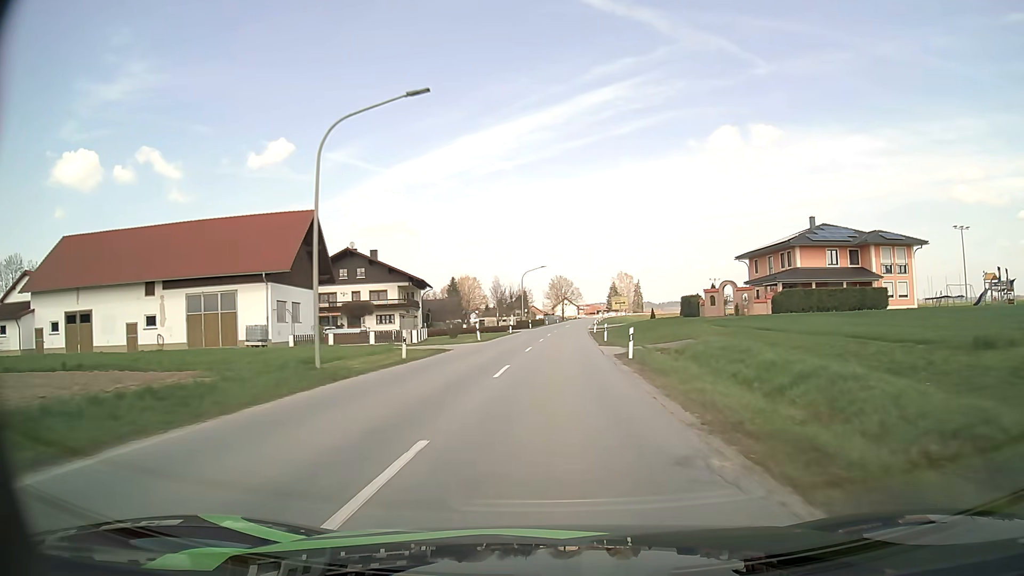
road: secondary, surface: asphalt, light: Day
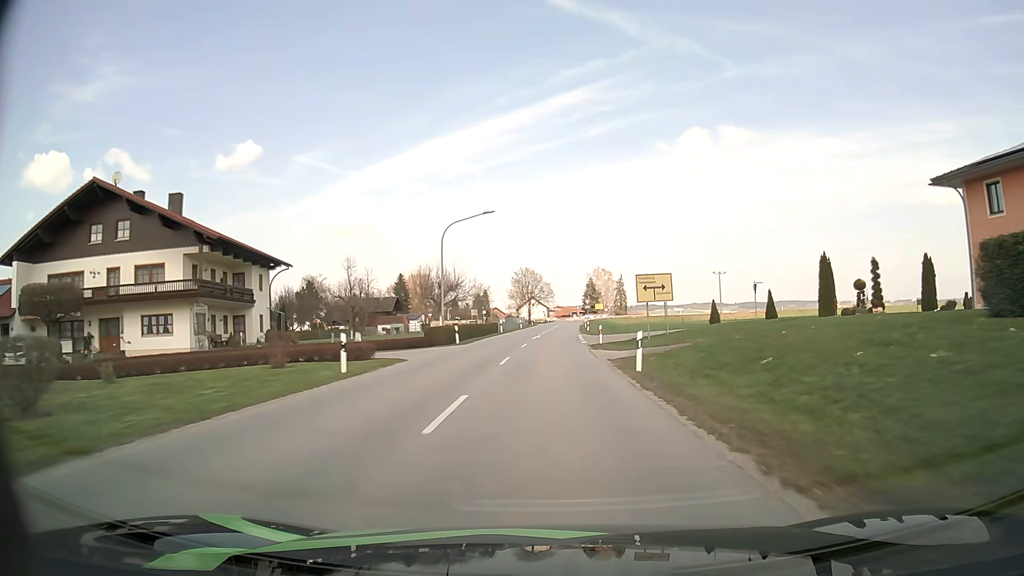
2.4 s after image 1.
(+1.0, +43.7) m; +3°
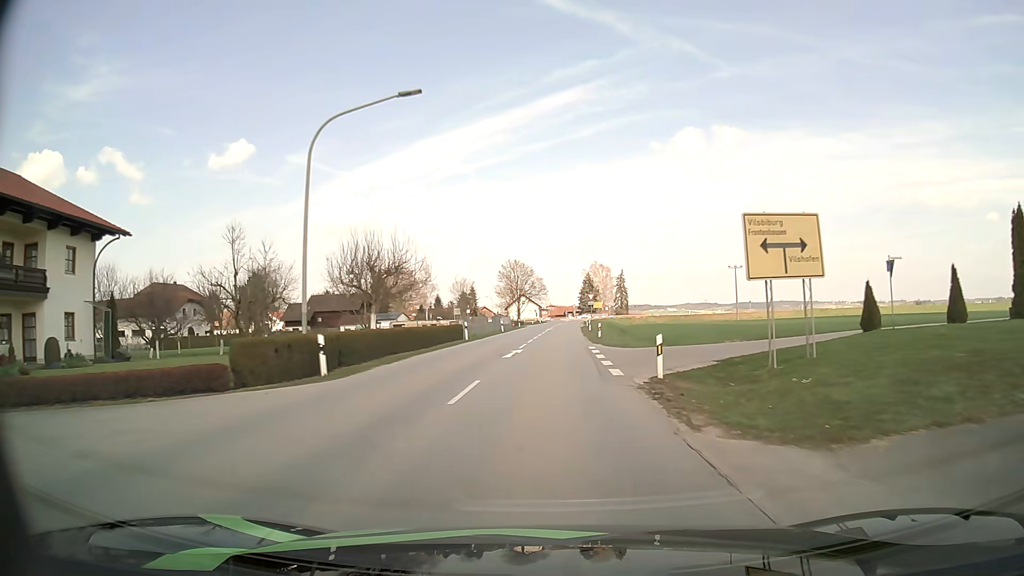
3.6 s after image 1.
(+0.2, +21.3) m; +1°
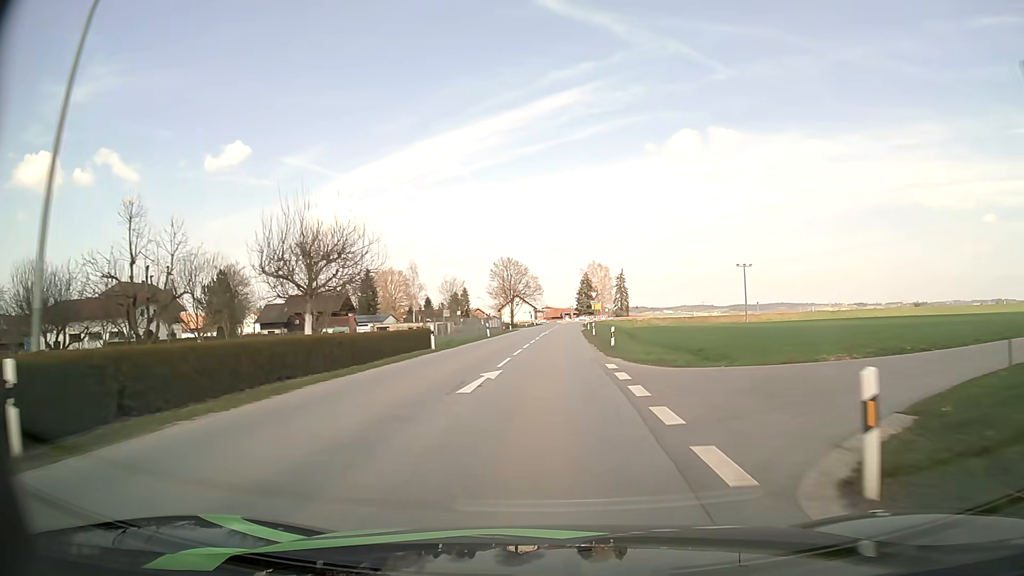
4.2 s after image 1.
(0.0, +10.3) m; 0°
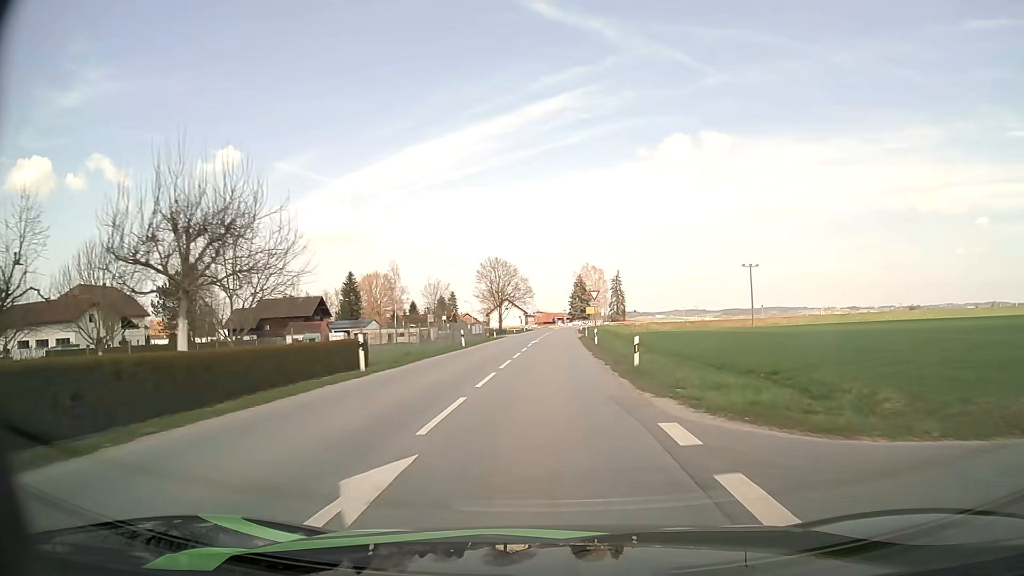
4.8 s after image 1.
(+0.1, +10.3) m; +1°
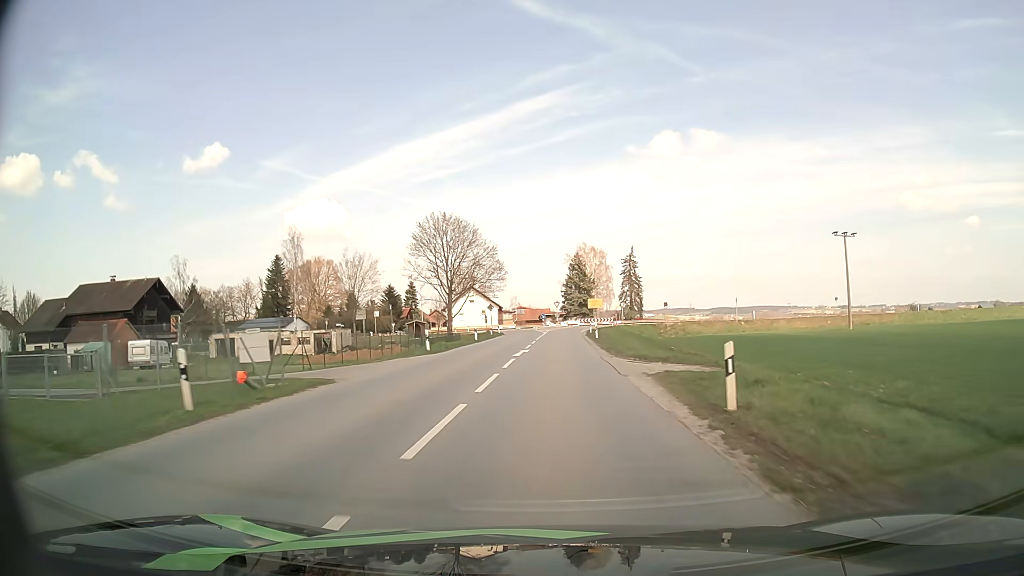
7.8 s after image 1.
(+0.6, +49.2) m; +1°
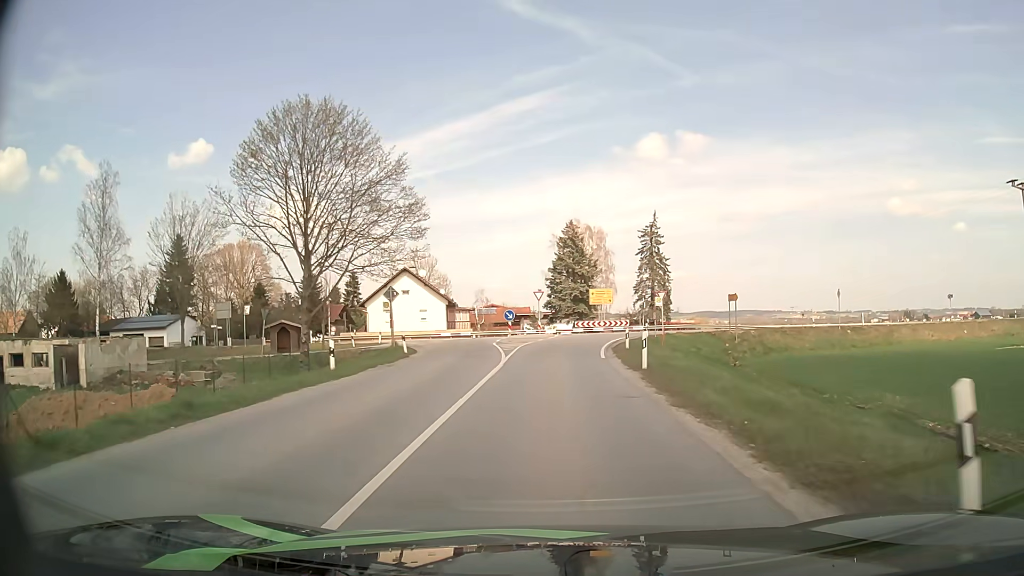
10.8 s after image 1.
(+0.5, +39.4) m; +1°
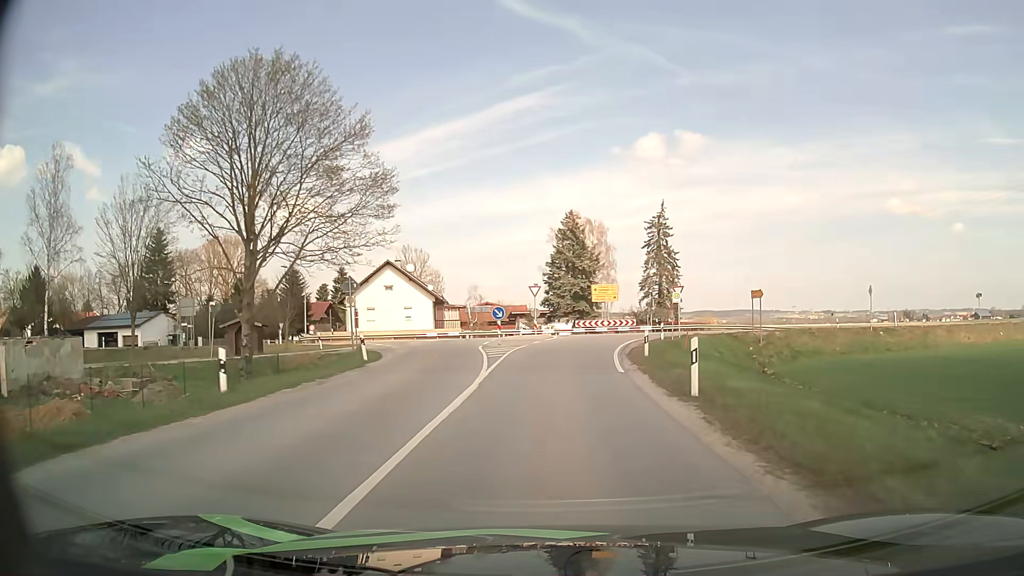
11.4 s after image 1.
(0.0, +6.4) m; 0°
(0, +10) (0, +20) (+1, +30) (+4, +39) (+11, +47) (+20, +50) (+30, +51) (+40, +52) (+50, +53) (+60, +54) m
